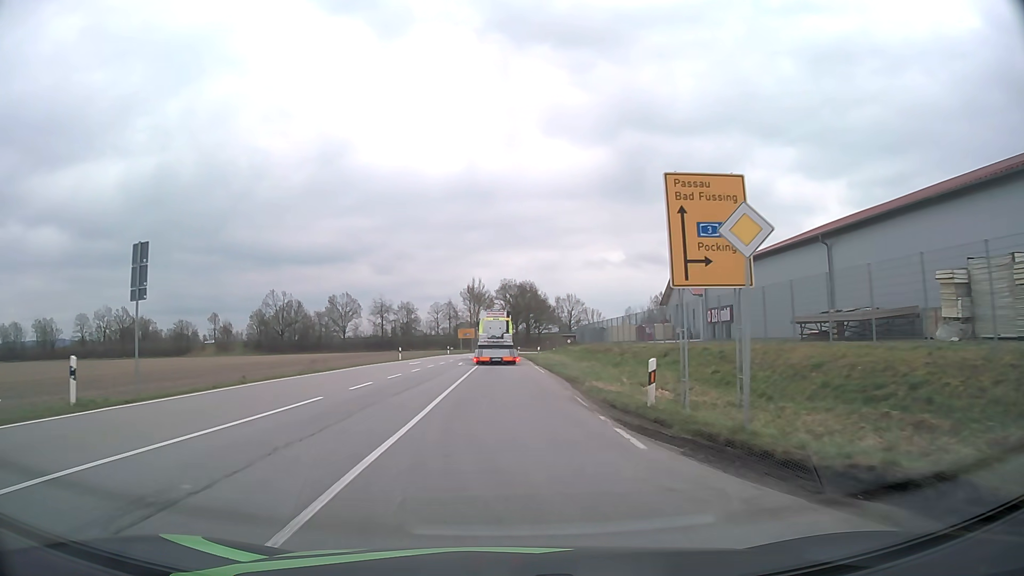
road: tertiary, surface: asphalt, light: Day
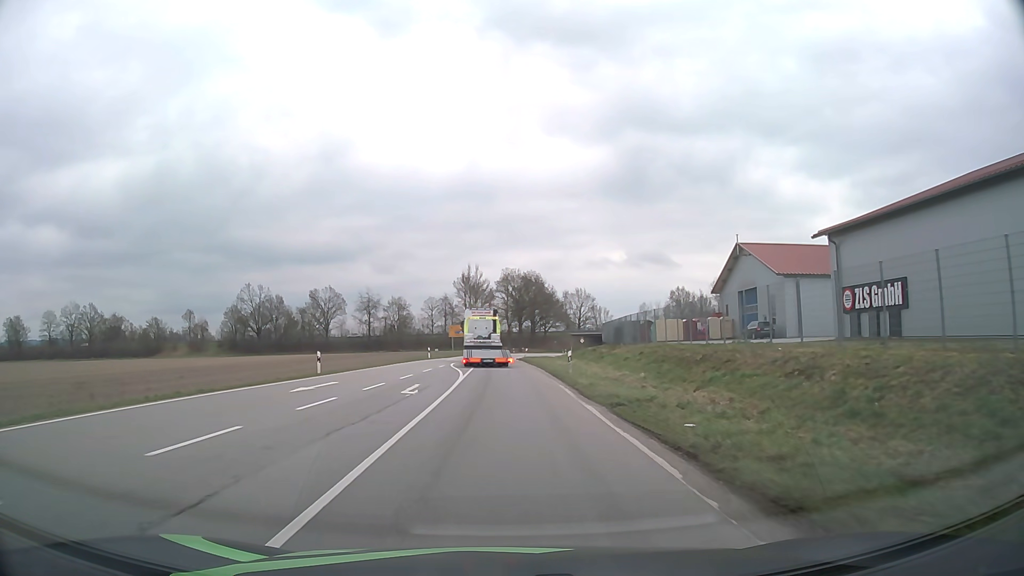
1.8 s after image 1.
(-0.1, +23.3) m; 0°
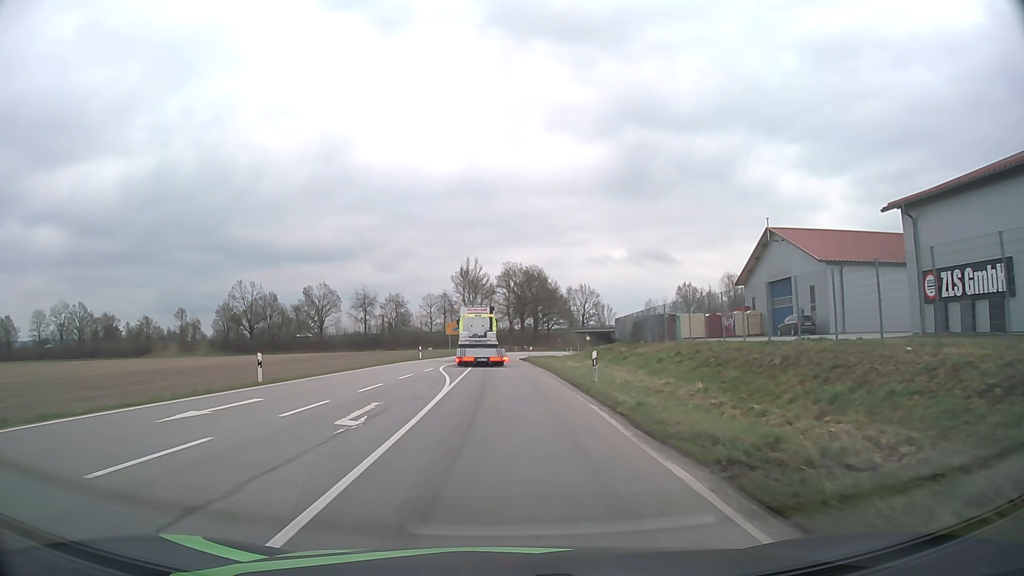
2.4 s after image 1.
(0.0, +7.4) m; 0°
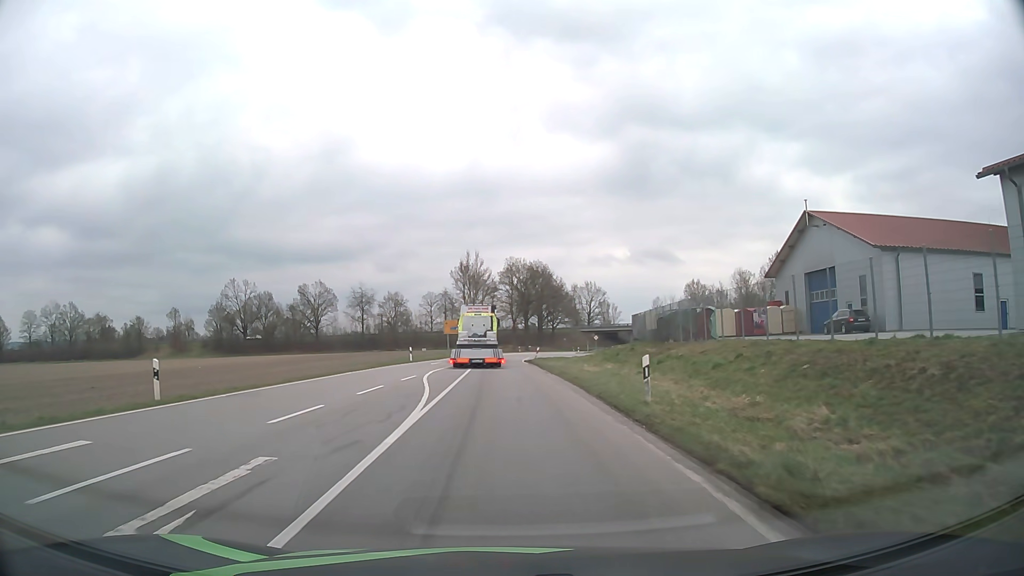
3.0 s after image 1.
(0.0, +7.2) m; 0°
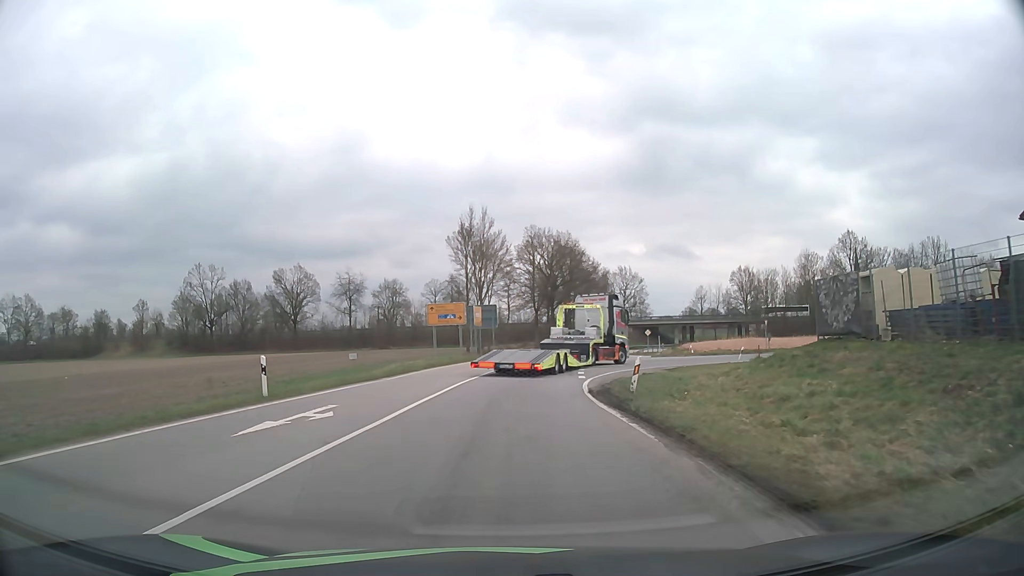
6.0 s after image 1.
(-0.4, +31.5) m; -1°
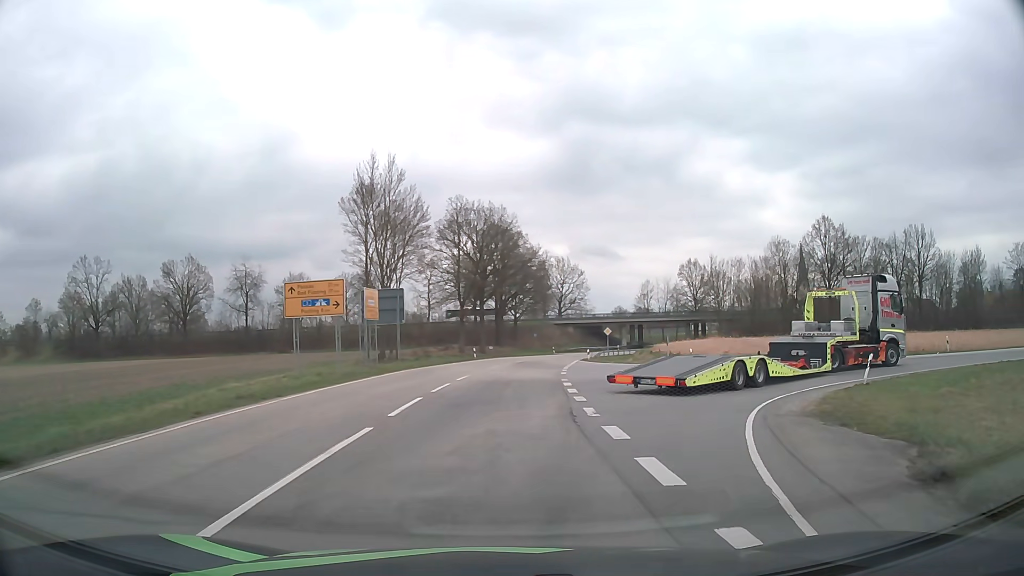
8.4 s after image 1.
(+0.4, +20.7) m; +5°
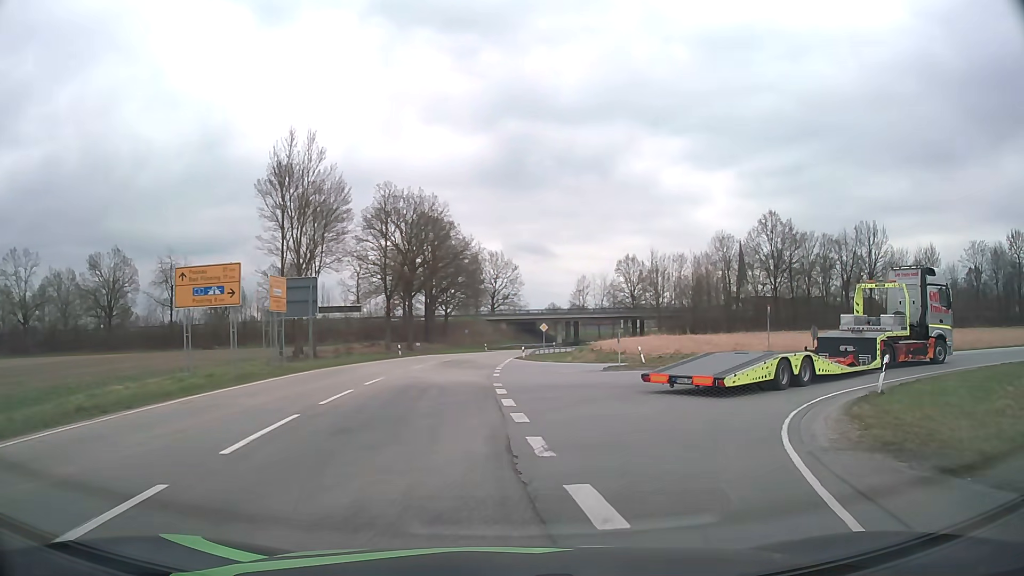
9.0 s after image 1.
(+0.2, +4.7) m; +6°
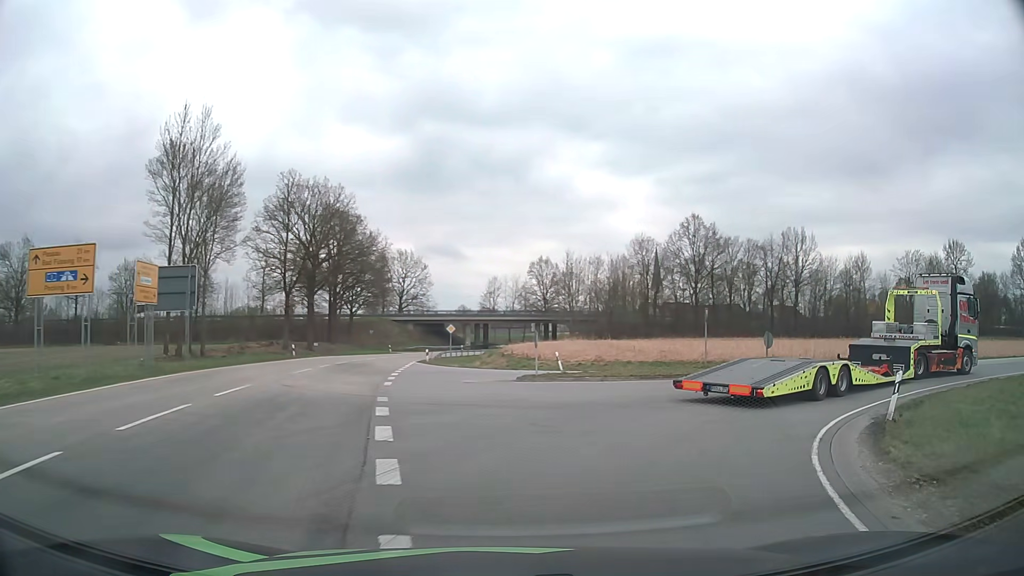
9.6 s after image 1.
(+0.3, +4.5) m; +7°
(+2, +10) (+8, +18) (+16, +23) (+26, +26) (+35, +29) (+45, +30) (+55, +32) (+65, +34) (+75, +36) (+85, +38) m
